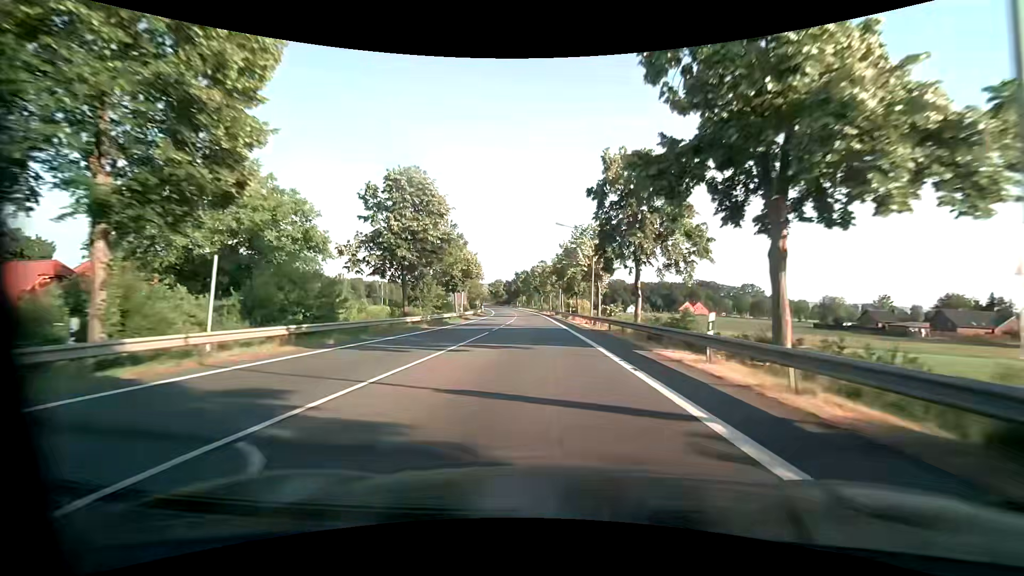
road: primary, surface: asphalt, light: Day
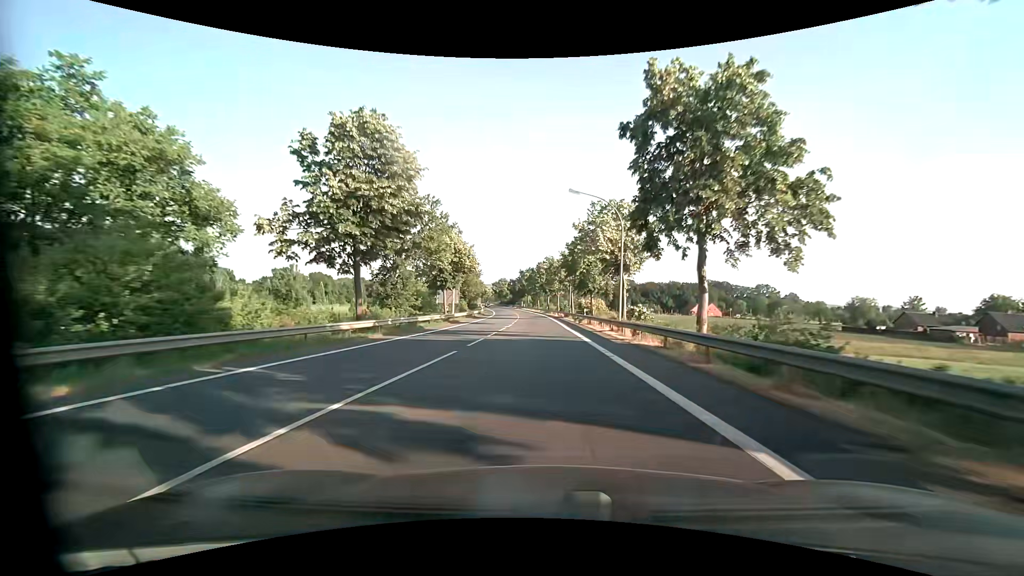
(0.0, +11.7) m; 0°
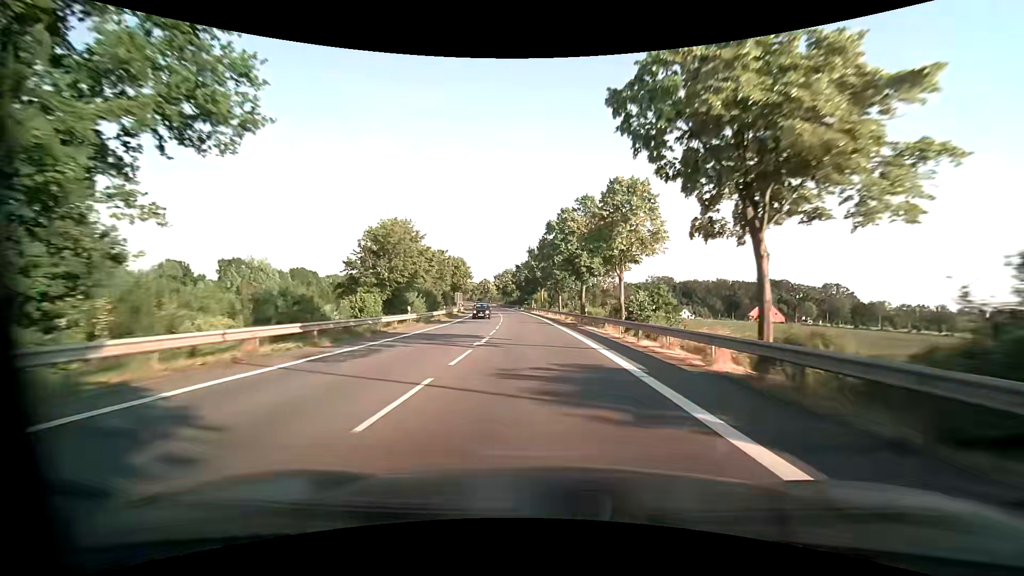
(-0.9, +60.7) m; -1°
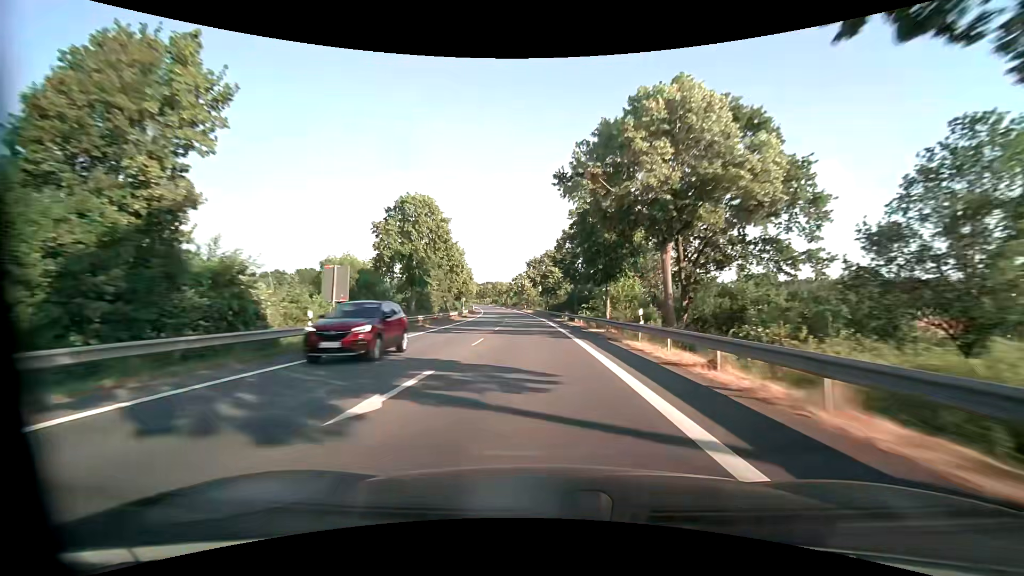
(-3.7, +65.8) m; -6°
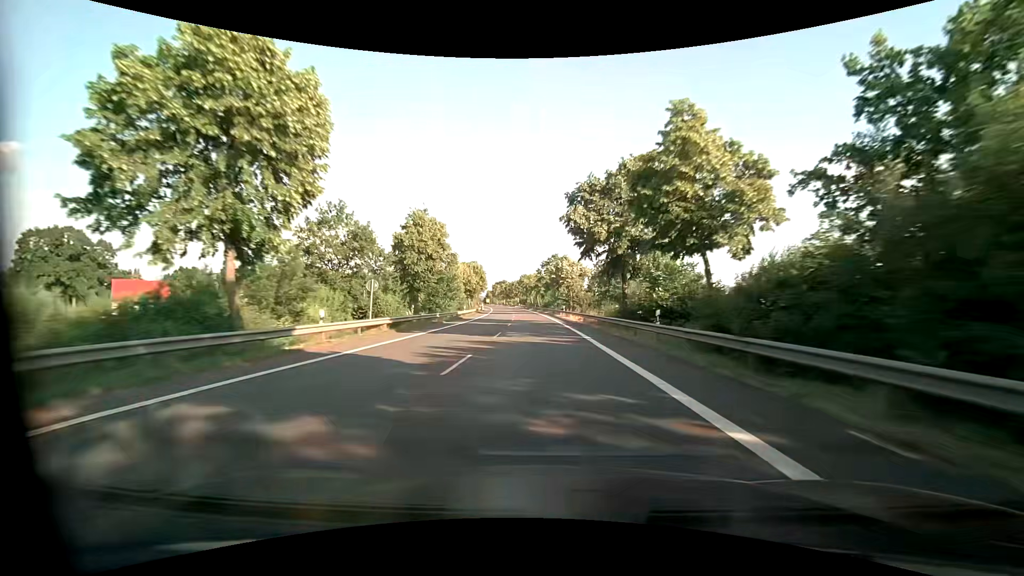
(-2.1, +56.8) m; -4°
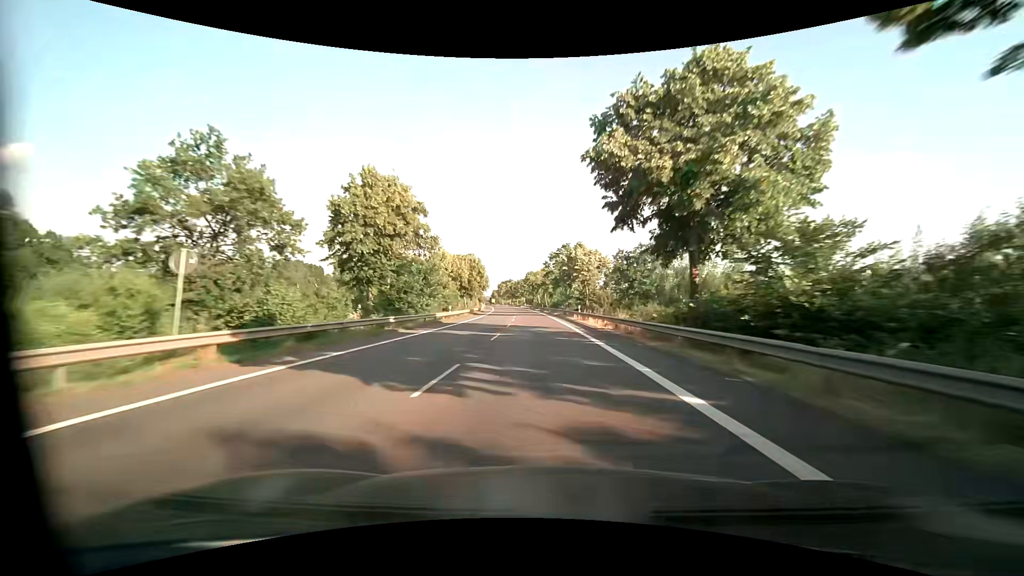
(-0.1, +14.7) m; -1°
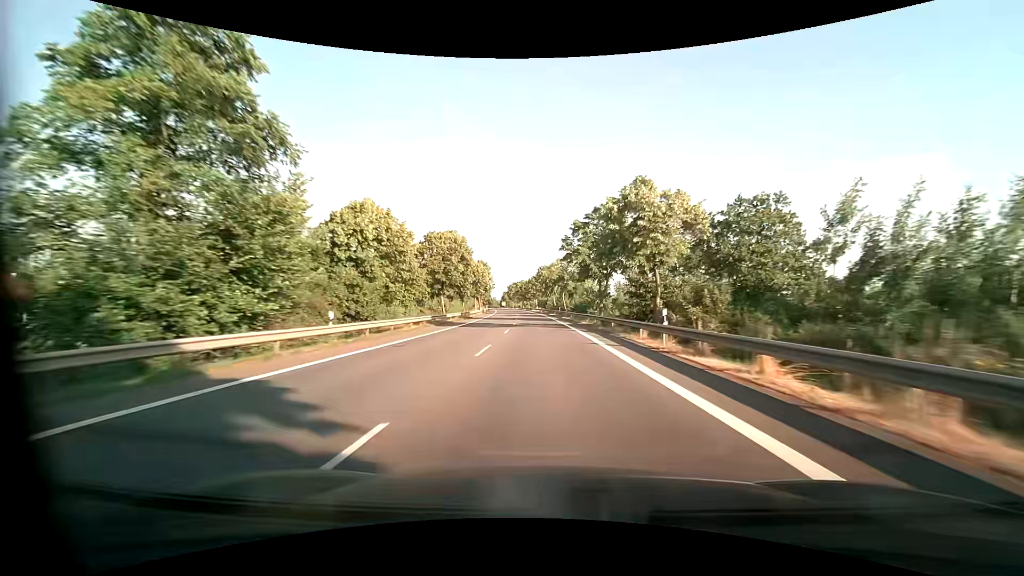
(-0.4, +29.8) m; -1°
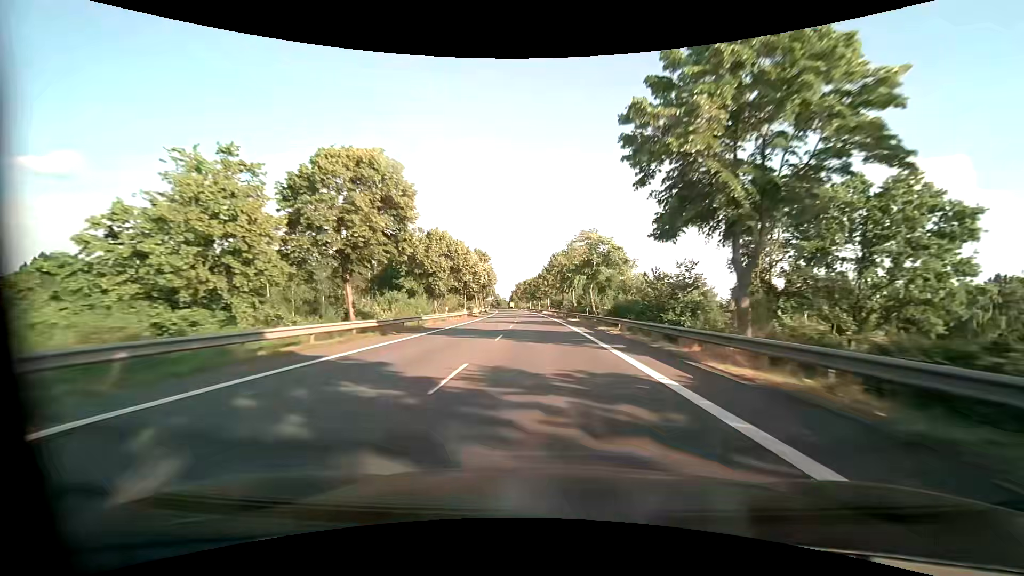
(-0.5, +30.3) m; -2°
(0, +10) (0, +20) (0, +30) (-1, +40) (-1, +50) (-2, +60) (-2, +70) (-3, +80) (-4, +90) (-4, +100) m
